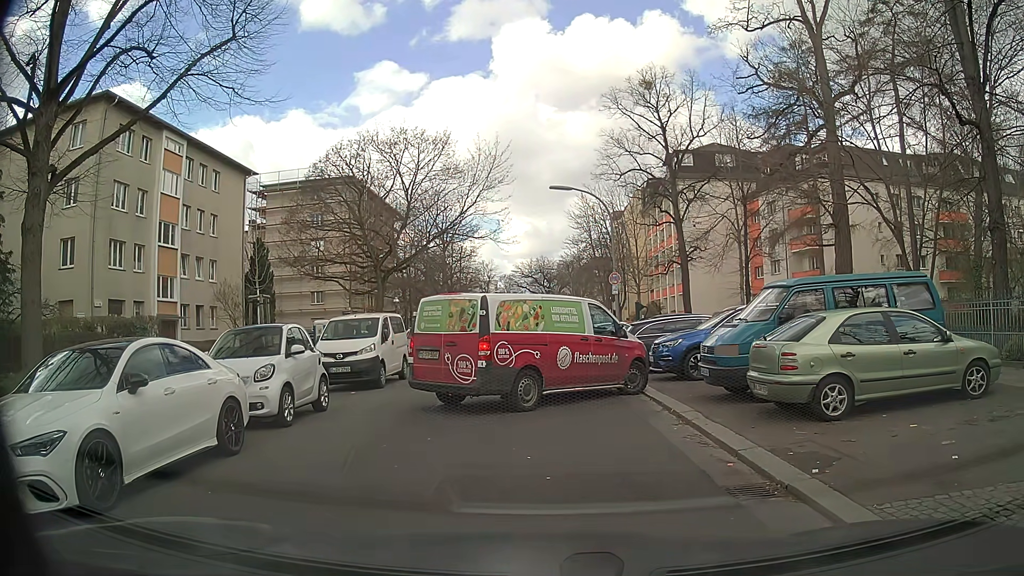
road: residential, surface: asphalt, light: Day
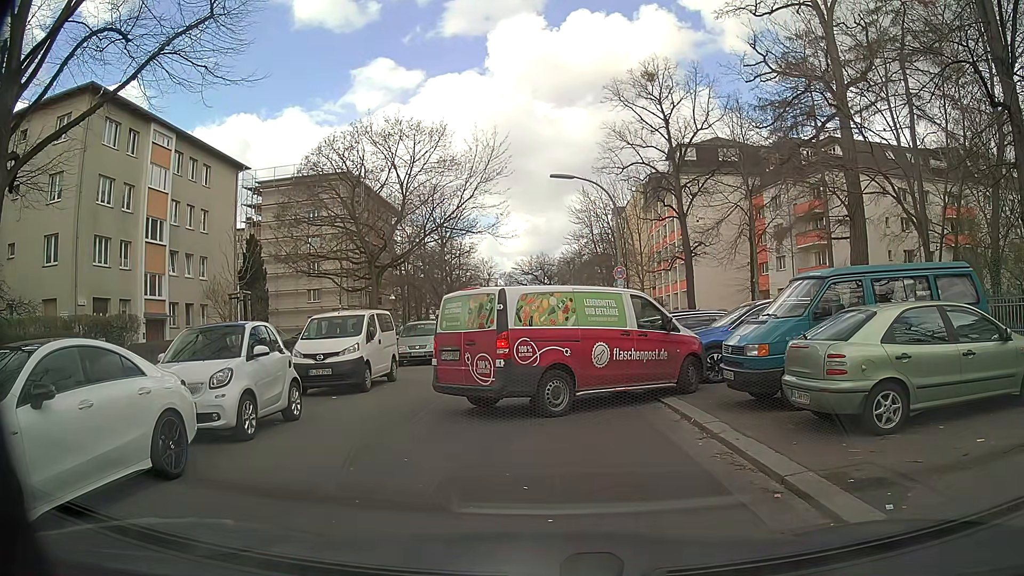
(0.0, +1.5) m; 0°
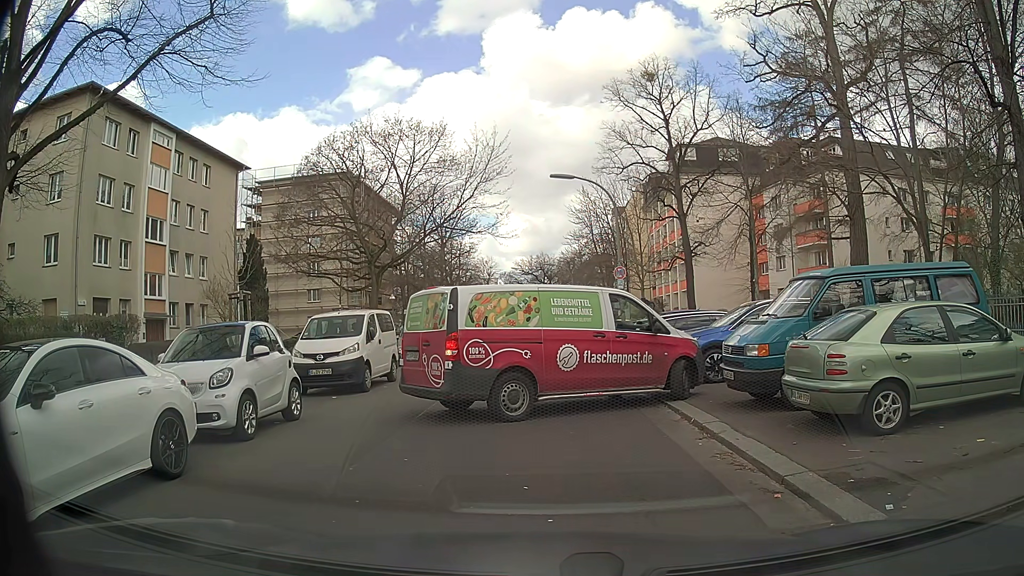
(0.0, +0.1) m; 0°
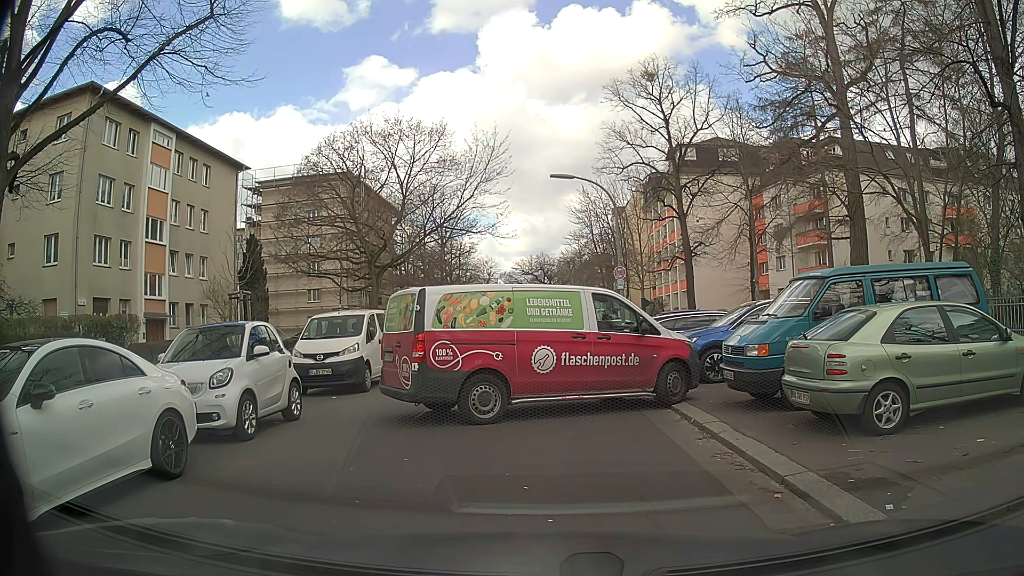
(0.0, 0.0) m; 0°
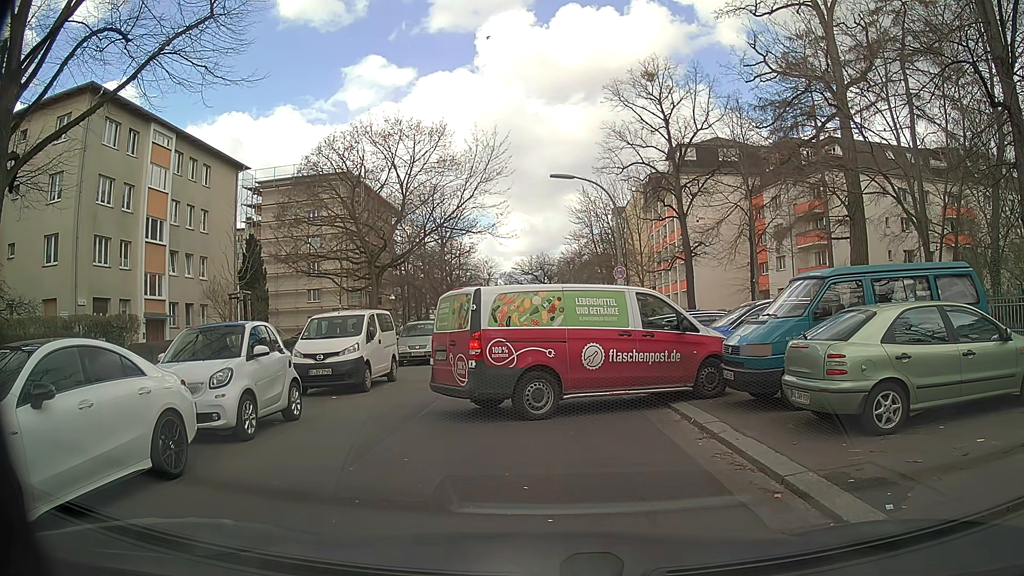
(0.0, 0.0) m; 0°
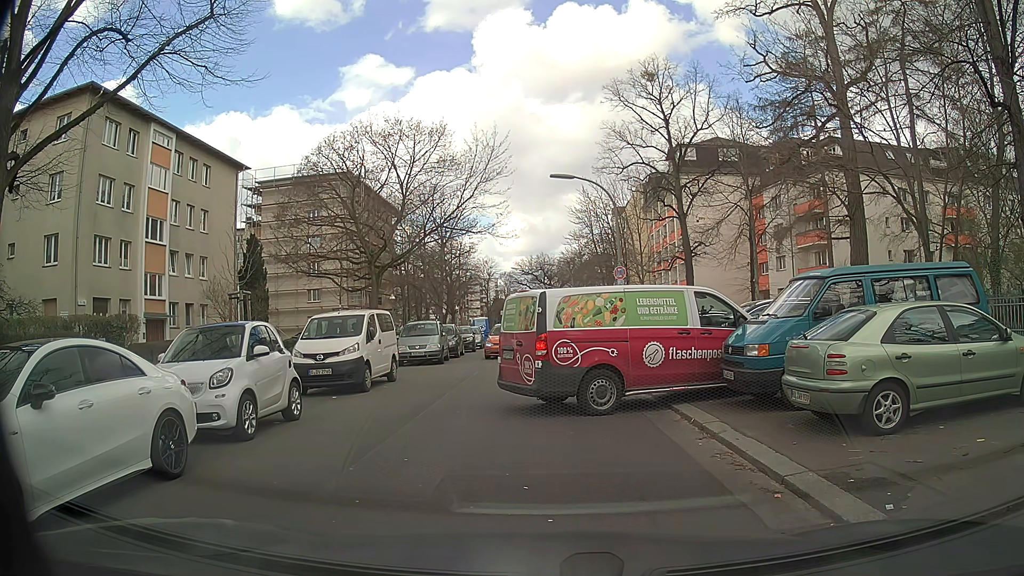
(0.0, 0.0) m; 0°
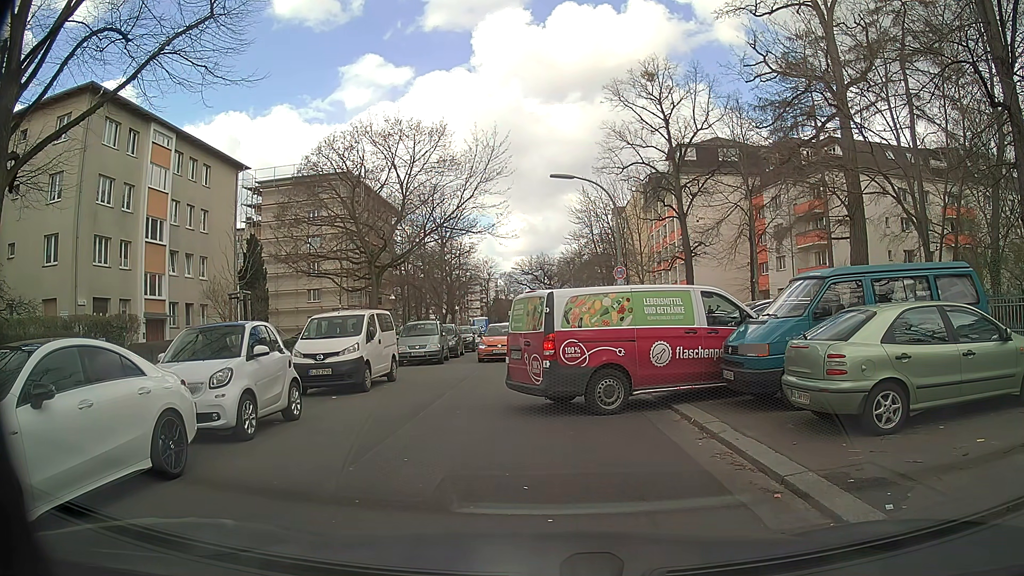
(0.0, 0.0) m; 0°
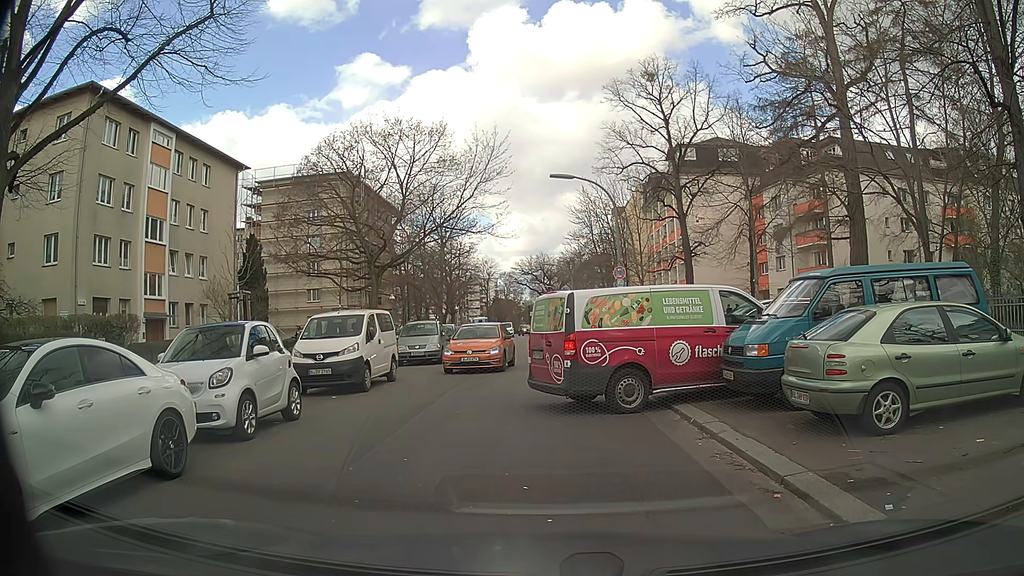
(0.0, 0.0) m; 0°
